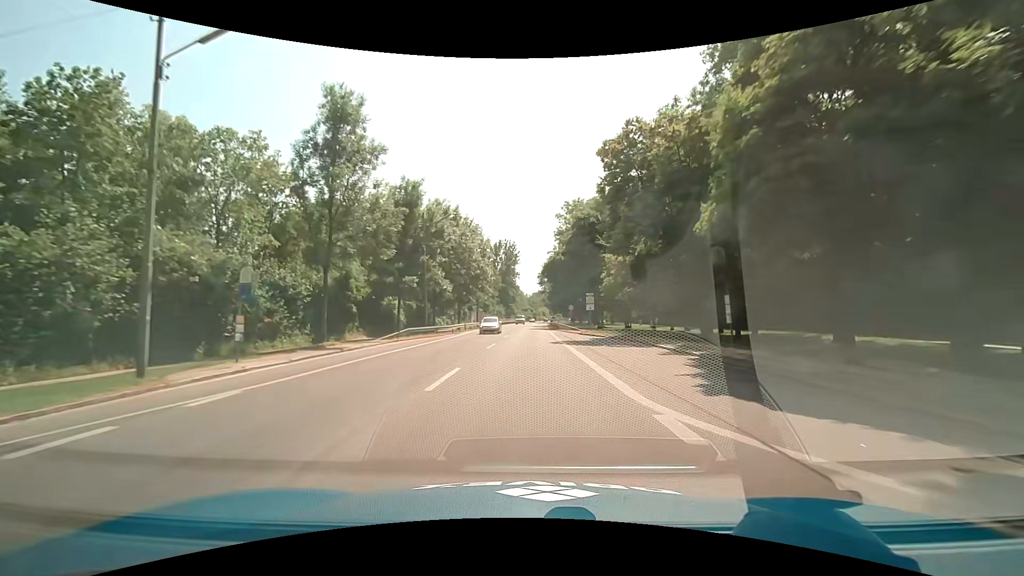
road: secondary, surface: asphalt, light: Day
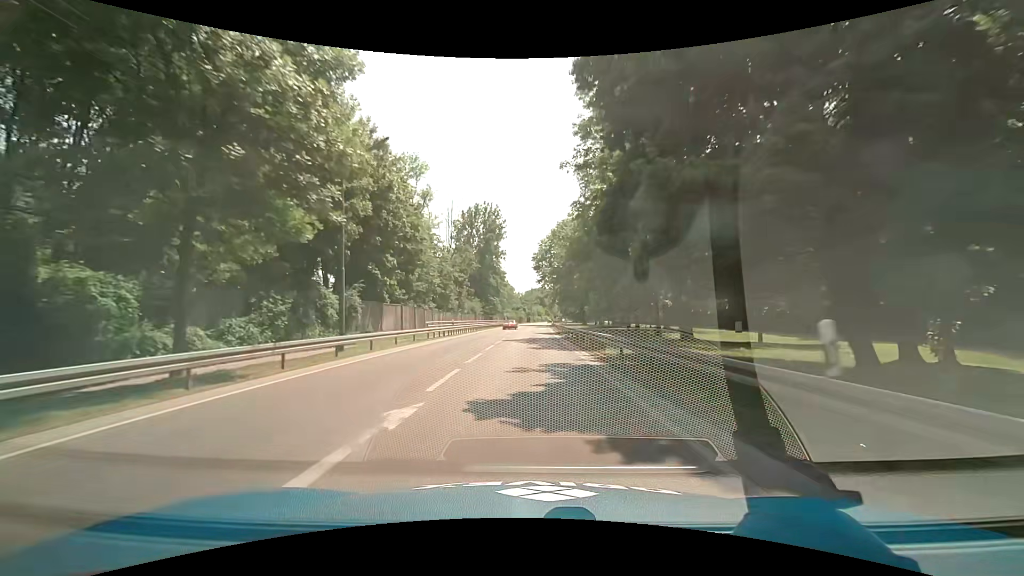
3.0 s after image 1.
(+1.0, +54.1) m; +1°
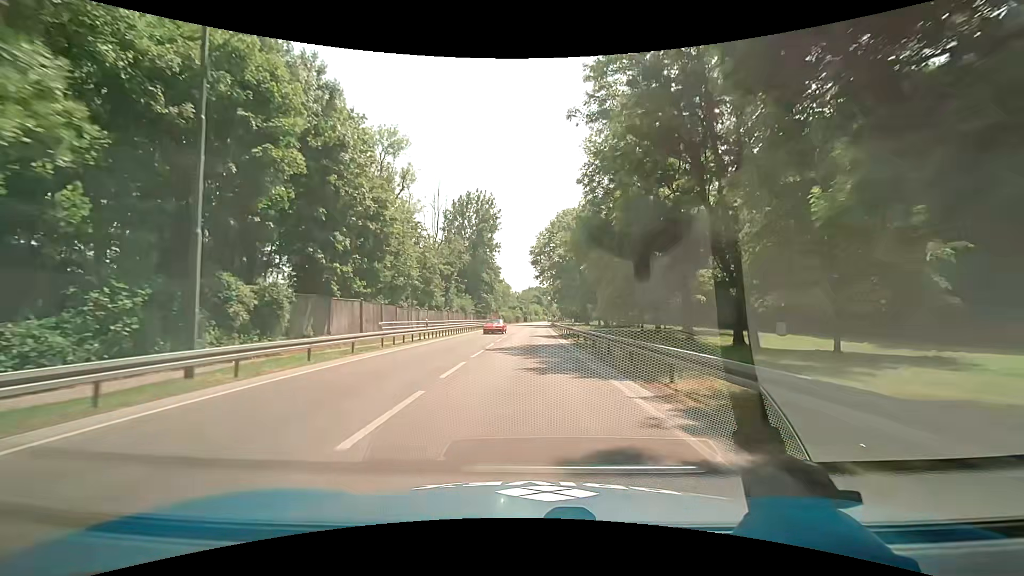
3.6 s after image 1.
(+0.1, +10.0) m; 0°
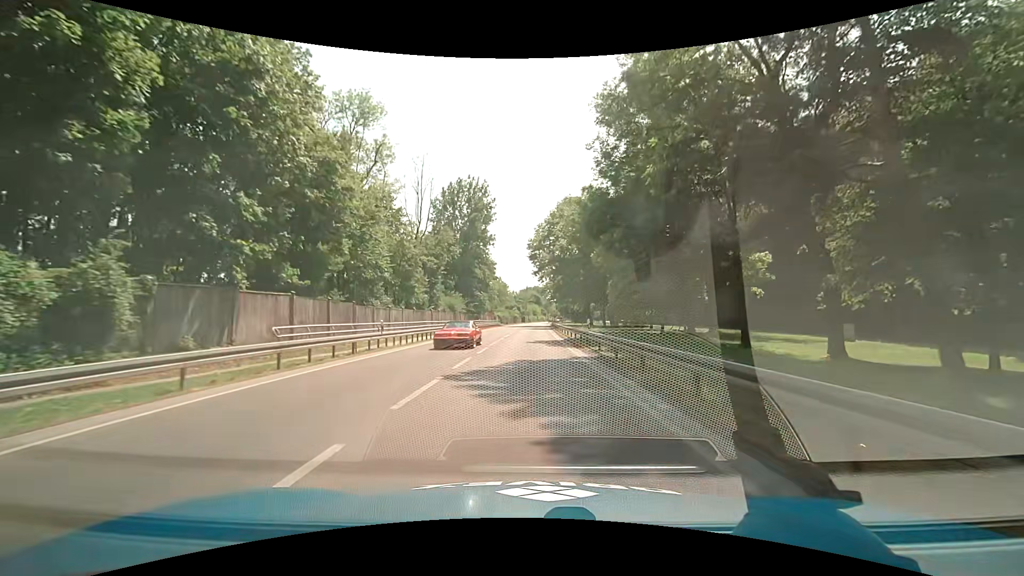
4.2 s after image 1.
(+0.1, +9.8) m; +1°
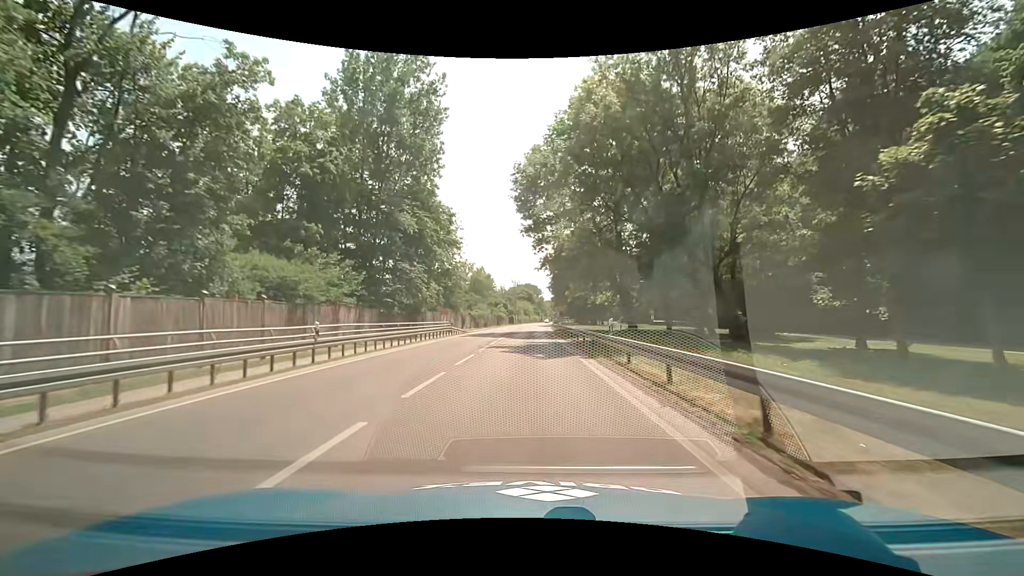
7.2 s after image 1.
(+0.4, +46.7) m; +1°
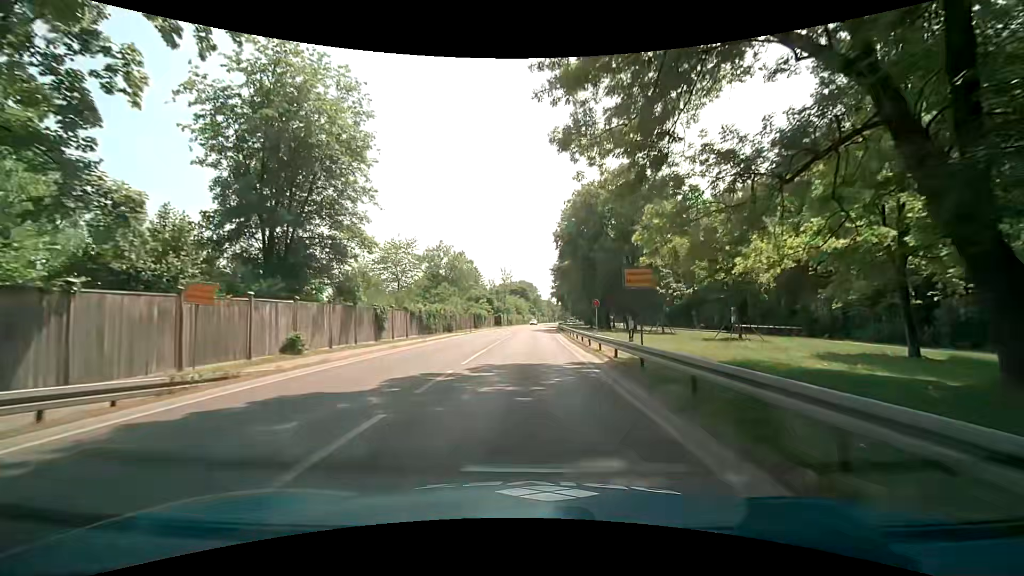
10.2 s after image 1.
(+0.5, +41.3) m; 0°
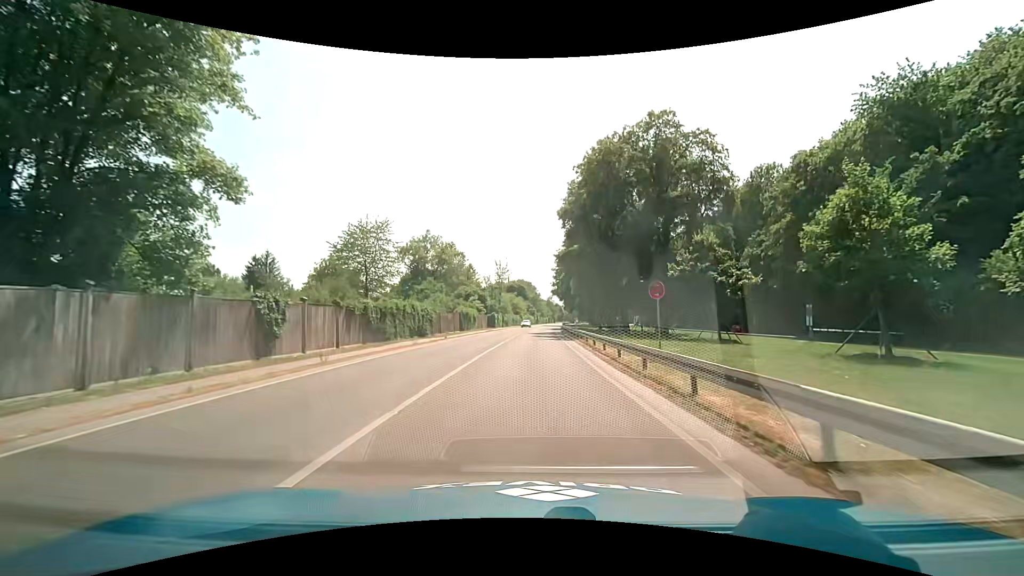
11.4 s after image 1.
(+0.3, +15.7) m; +2°
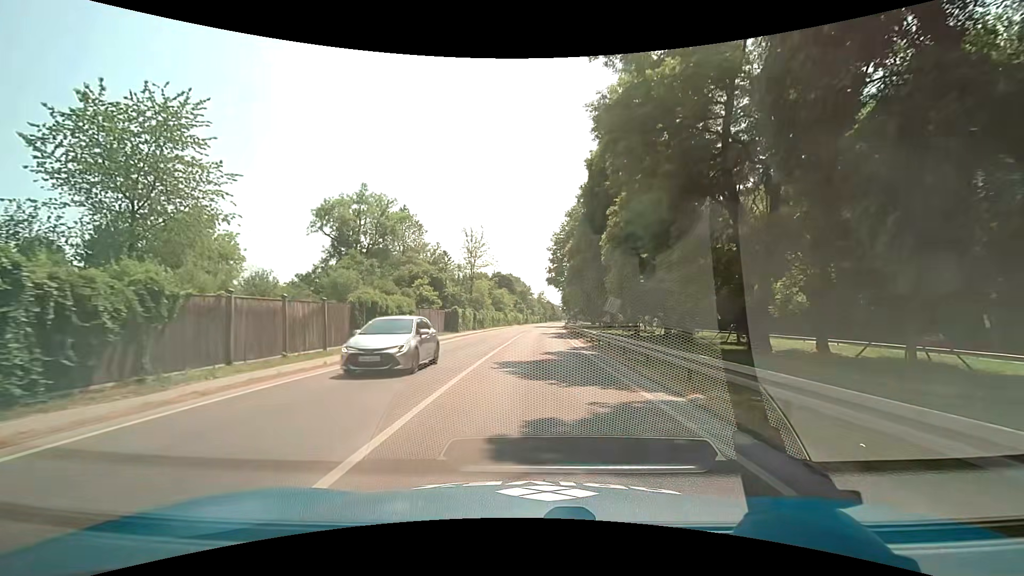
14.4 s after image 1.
(-0.3, +38.5) m; 0°
(0, +10) (0, +20) (0, +30) (+1, +40) (+1, +50) (+2, +60) (+2, +70) (+3, +80) (+4, +90) (+4, +100) m
